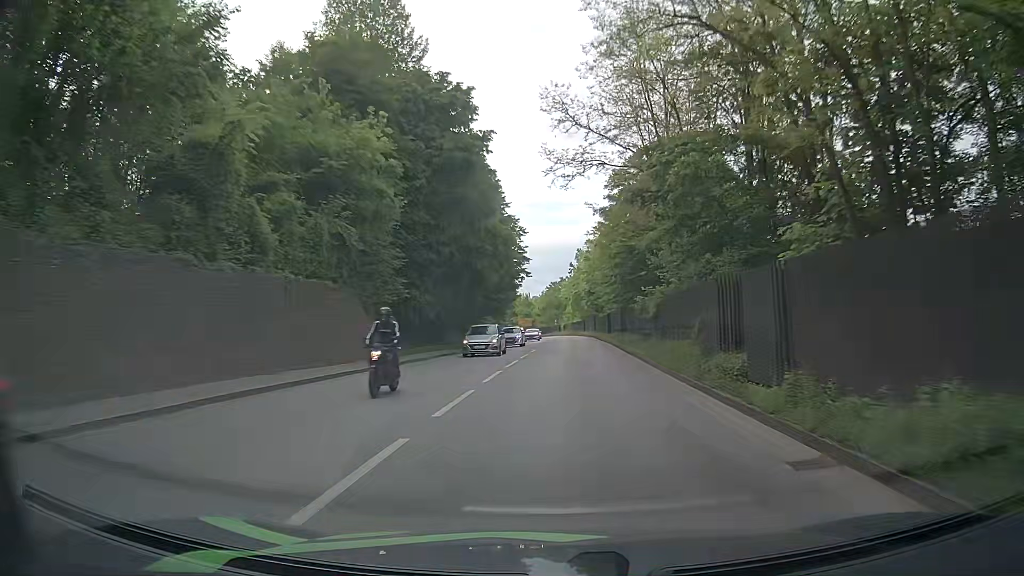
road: primary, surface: asphalt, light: Day
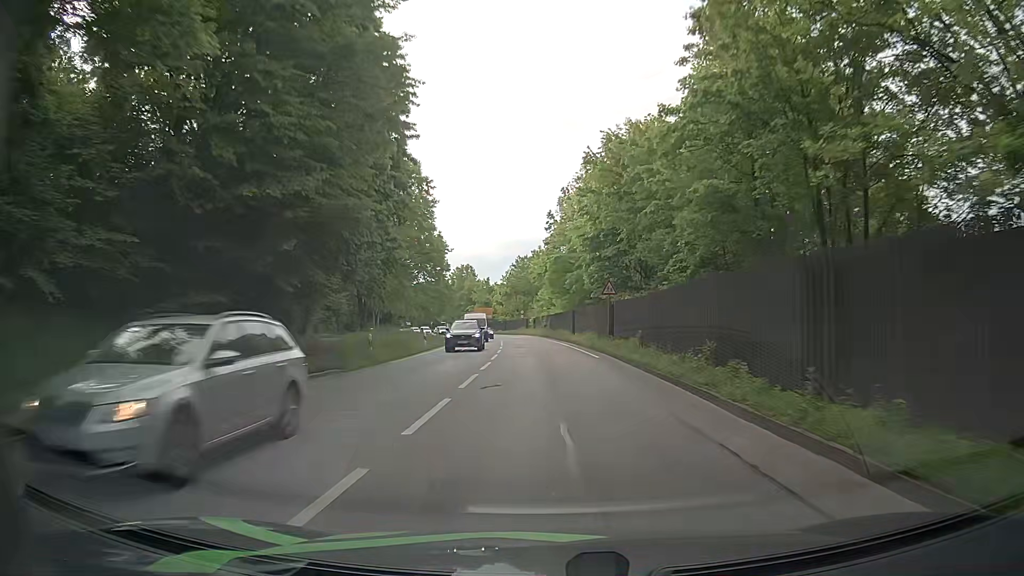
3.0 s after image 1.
(+1.4, +49.8) m; +3°
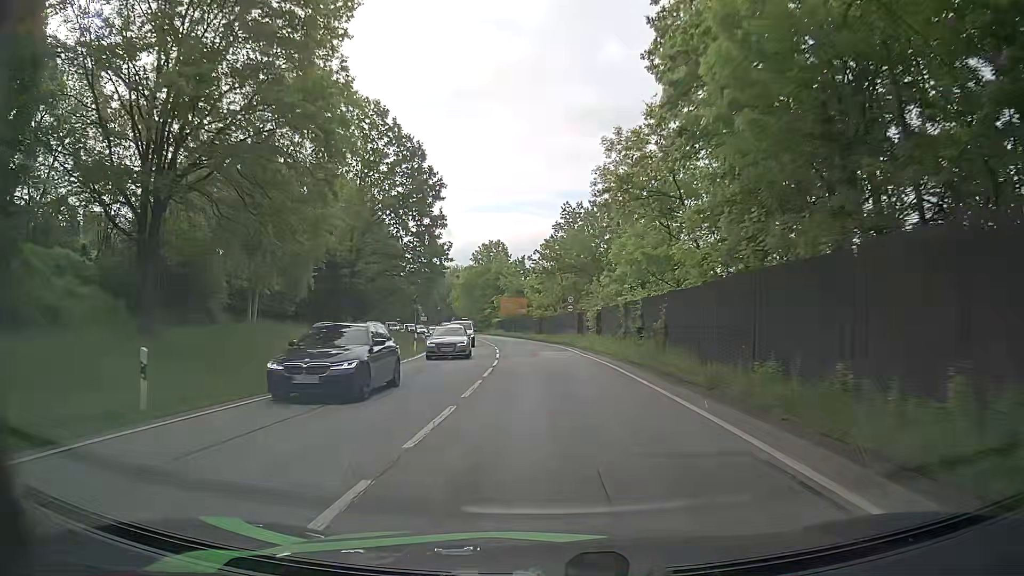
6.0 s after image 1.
(-2.4, +48.5) m; -5°
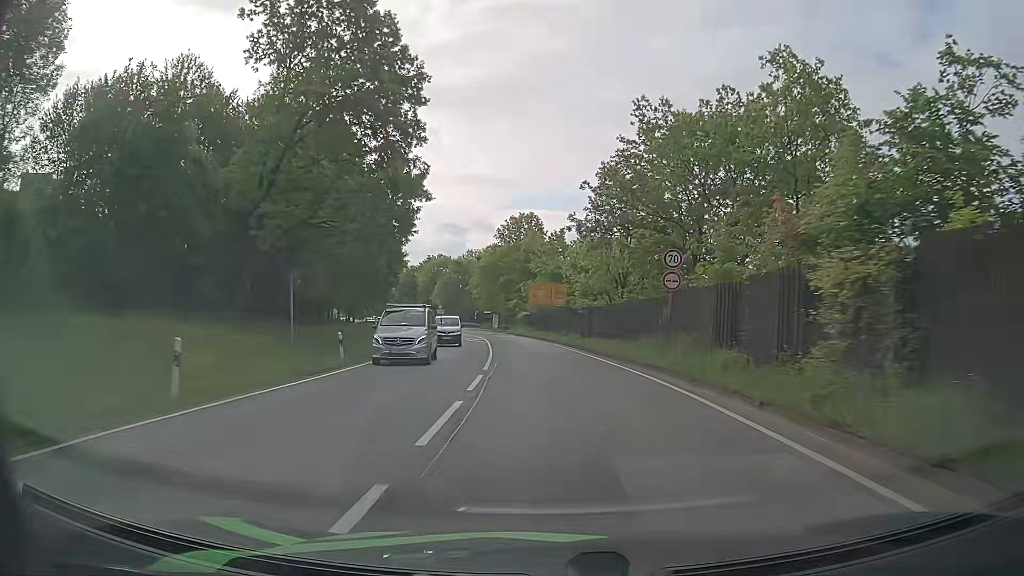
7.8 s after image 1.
(-0.8, +28.9) m; -3°
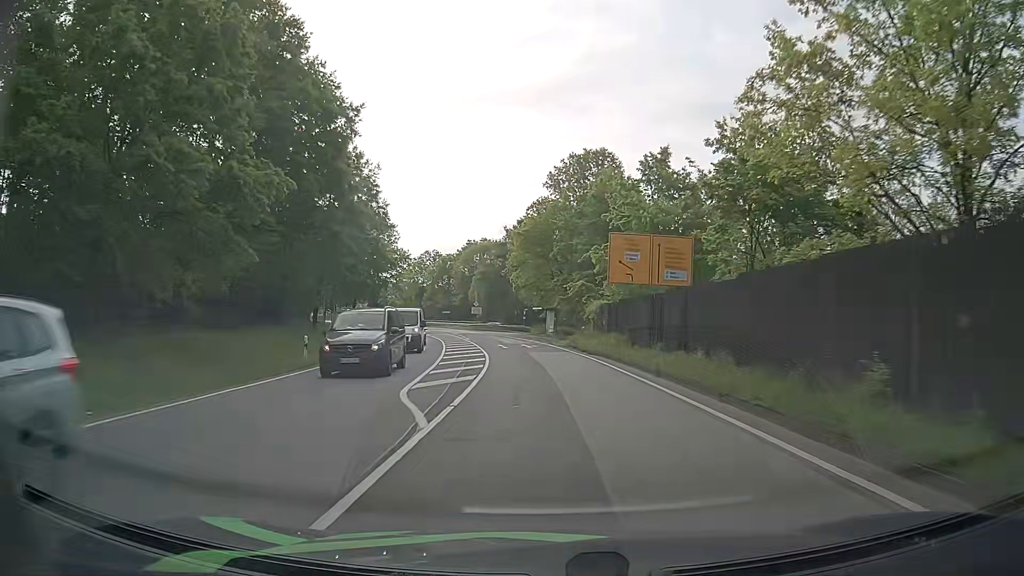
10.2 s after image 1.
(-2.1, +39.3) m; -6°
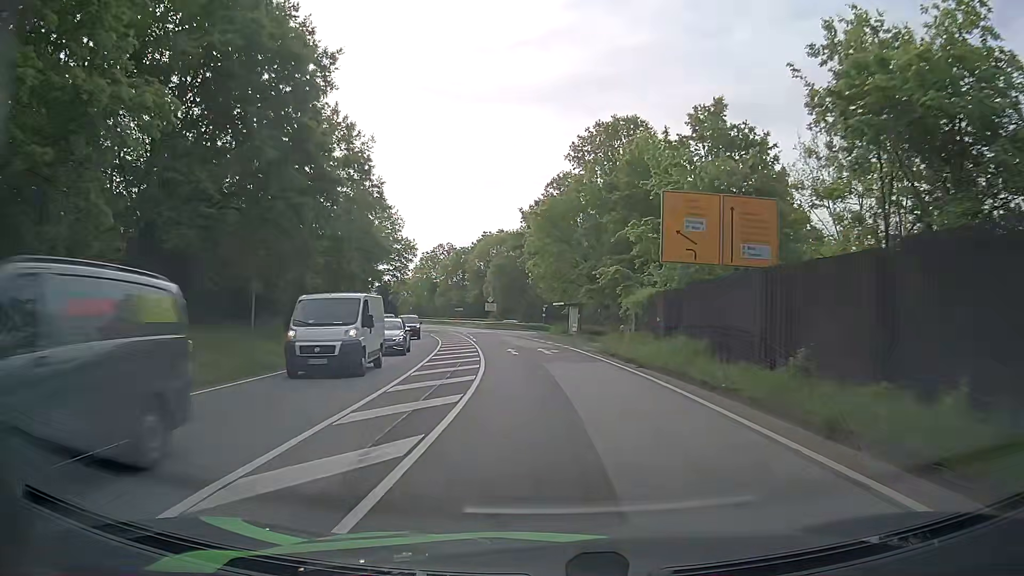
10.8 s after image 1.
(-0.1, +9.9) m; -2°
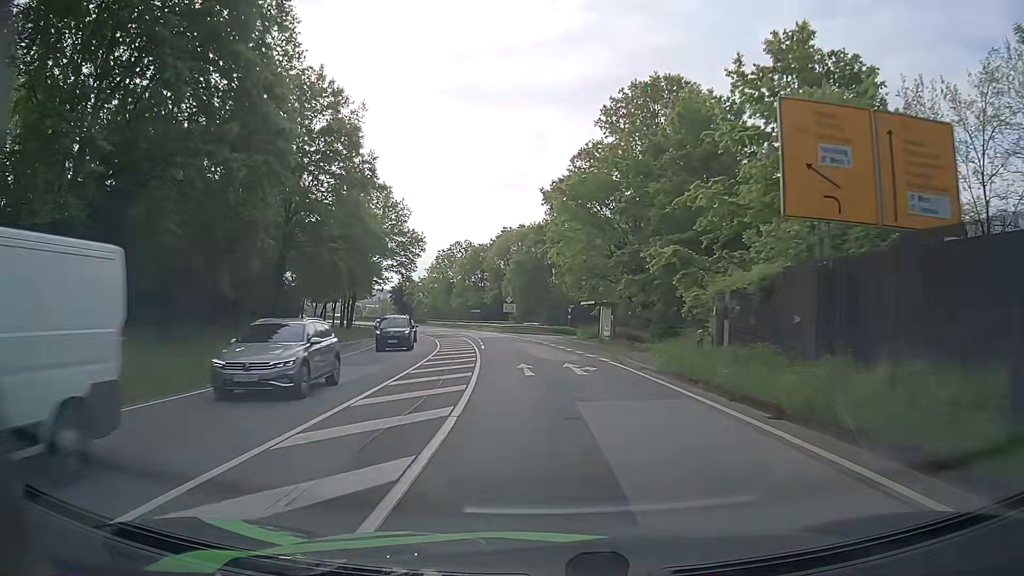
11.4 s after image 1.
(-0.2, +10.0) m; -2°
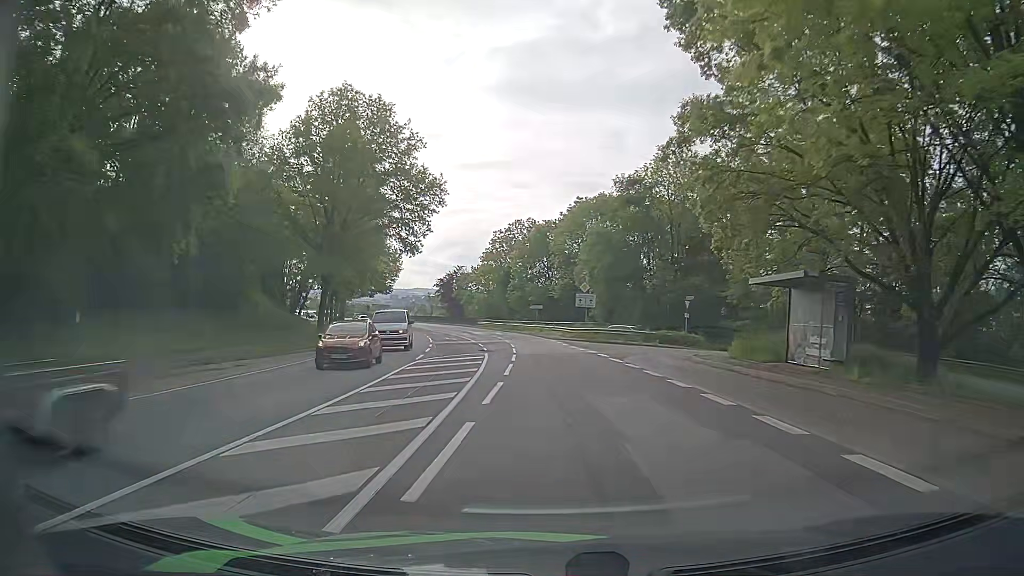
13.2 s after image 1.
(-1.6, +30.3) m; -6°
(0, +10) (-1, +20) (-1, +30) (-3, +40) (-4, +50) (-6, +60) (-8, +69) (-11, +79) (-14, +89) (-17, +98) m
